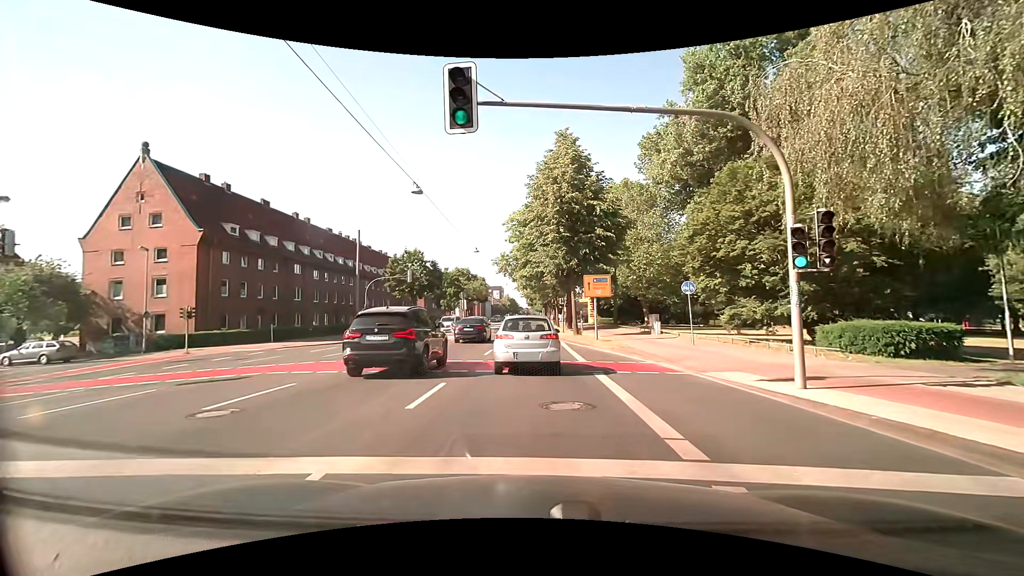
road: primary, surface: asphalt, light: Day
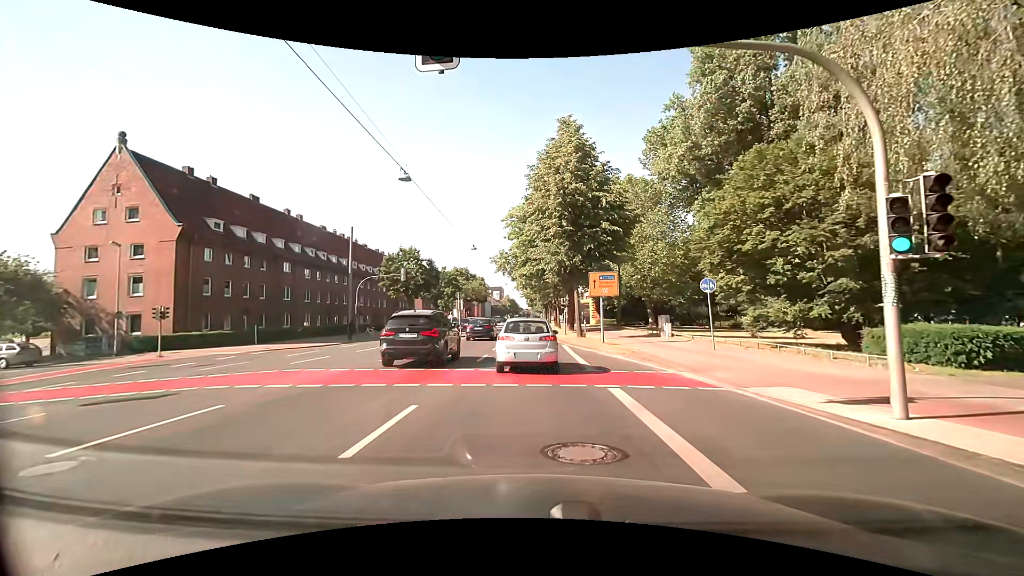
(0.0, +2.7) m; 0°
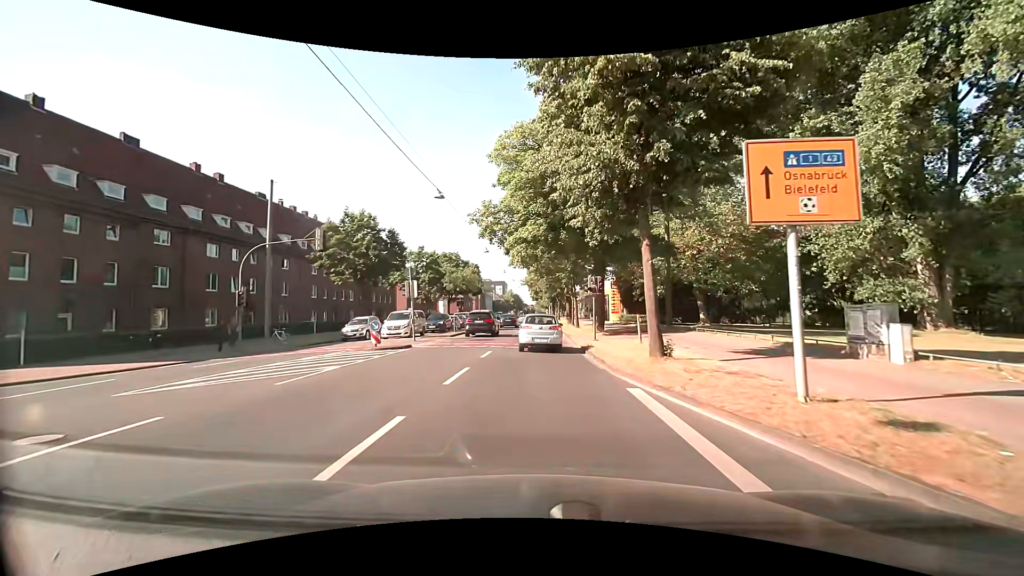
(-0.2, +19.7) m; -1°
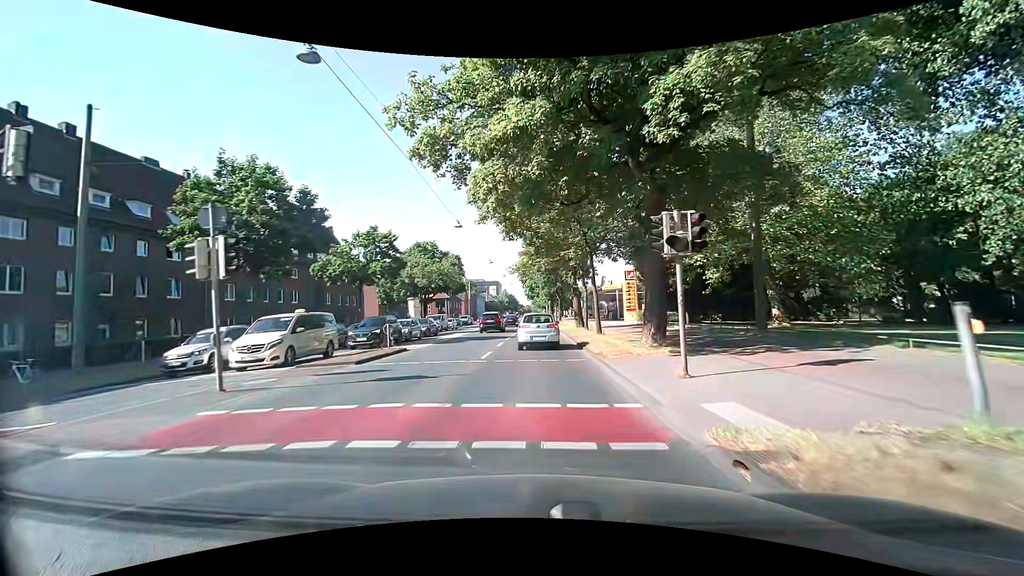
(0.0, +16.2) m; +2°
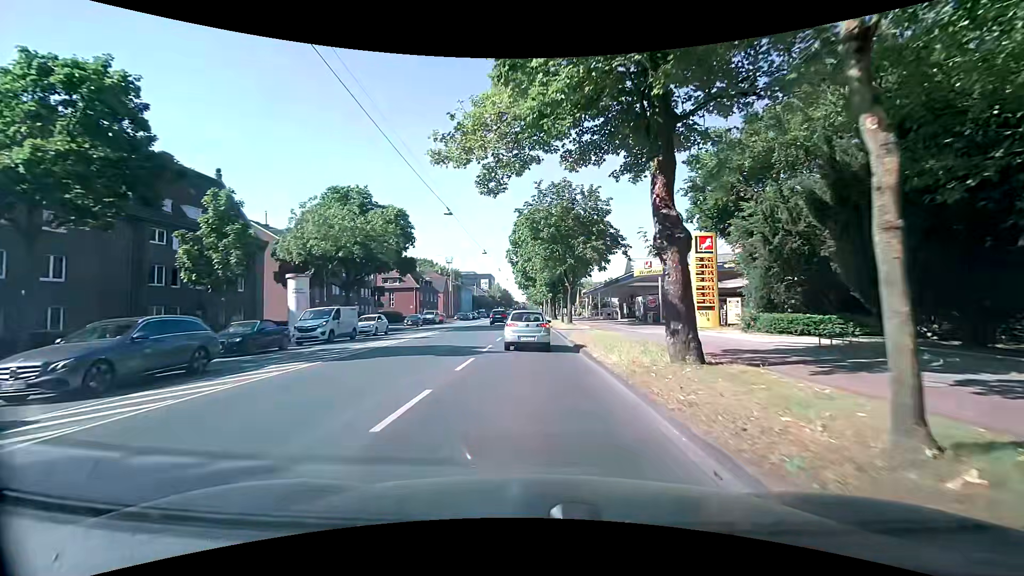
(-0.5, +28.5) m; -1°
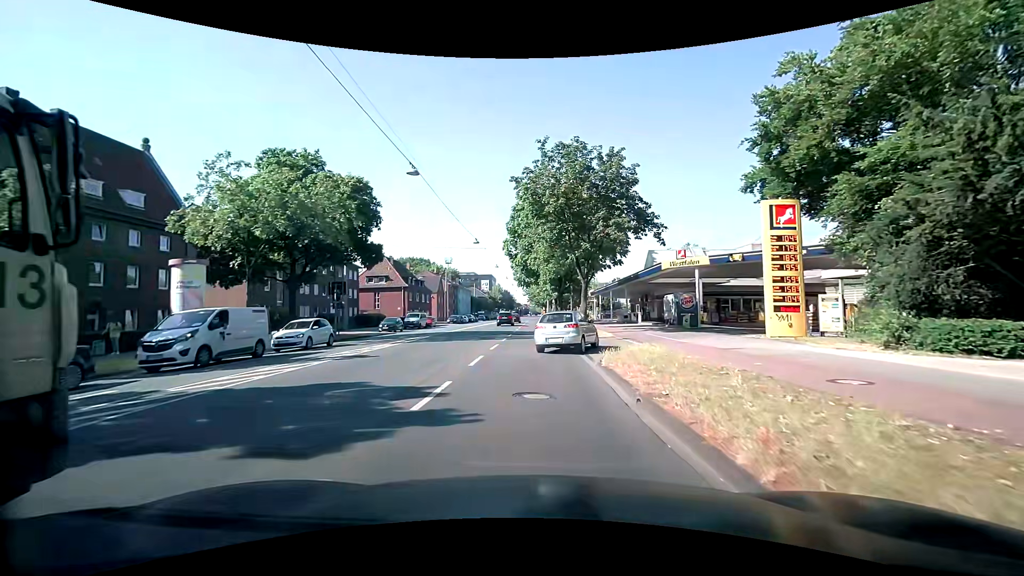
(0.0, +10.4) m; -1°
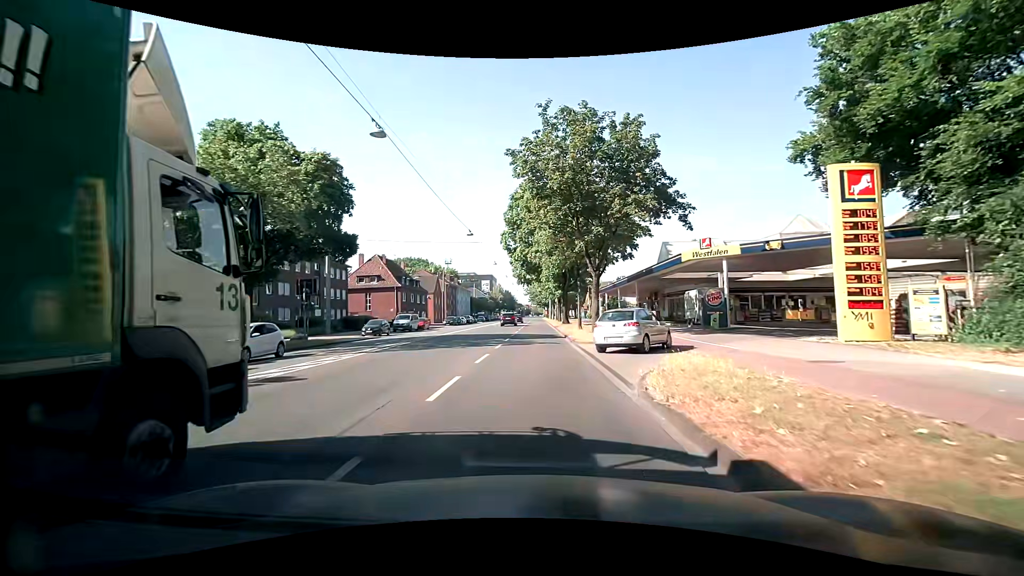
(0.0, +5.4) m; +1°
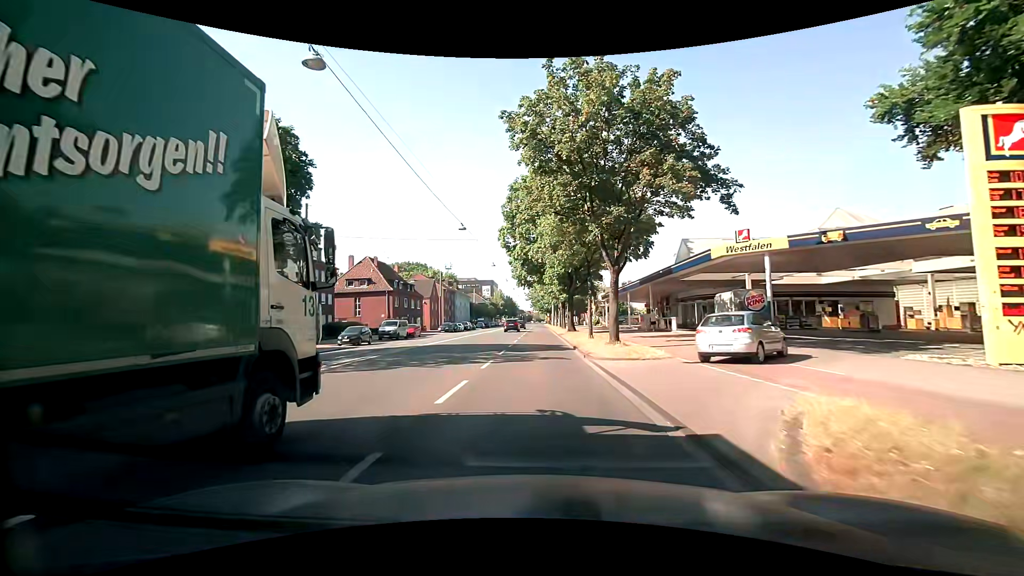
(-0.1, +5.8) m; -1°
(0, +10) (0, +20) (0, +30) (0, +40) (0, +50) (0, +60) (0, +70) (0, +80) (0, +90) (+1, +100) m
